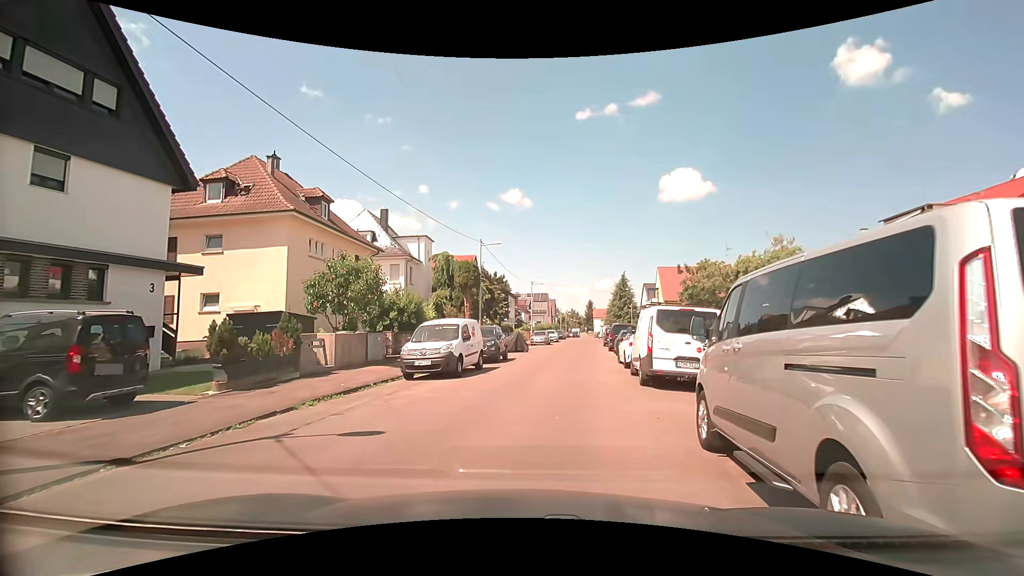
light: Day
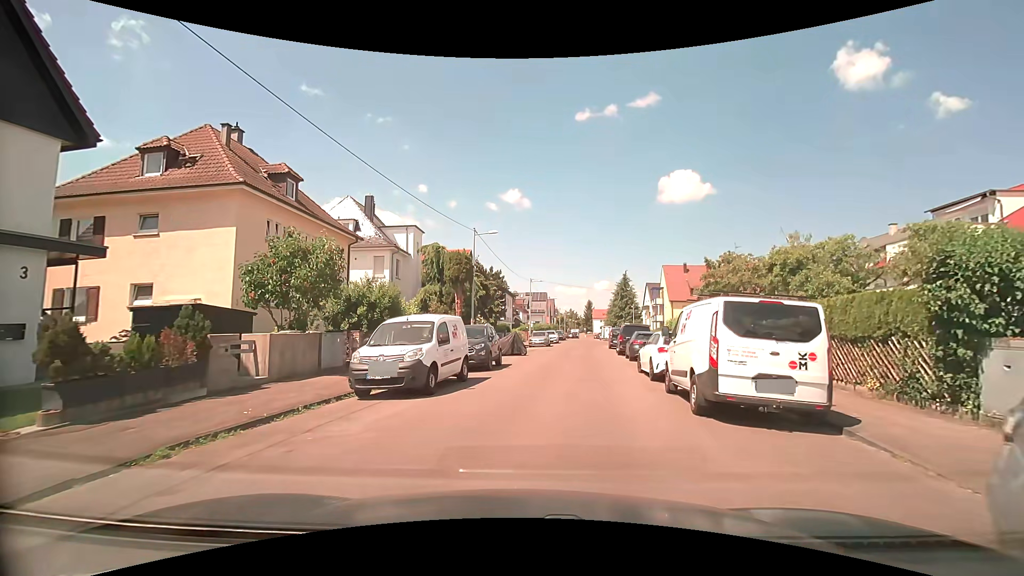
(+0.1, +4.4) m; 0°
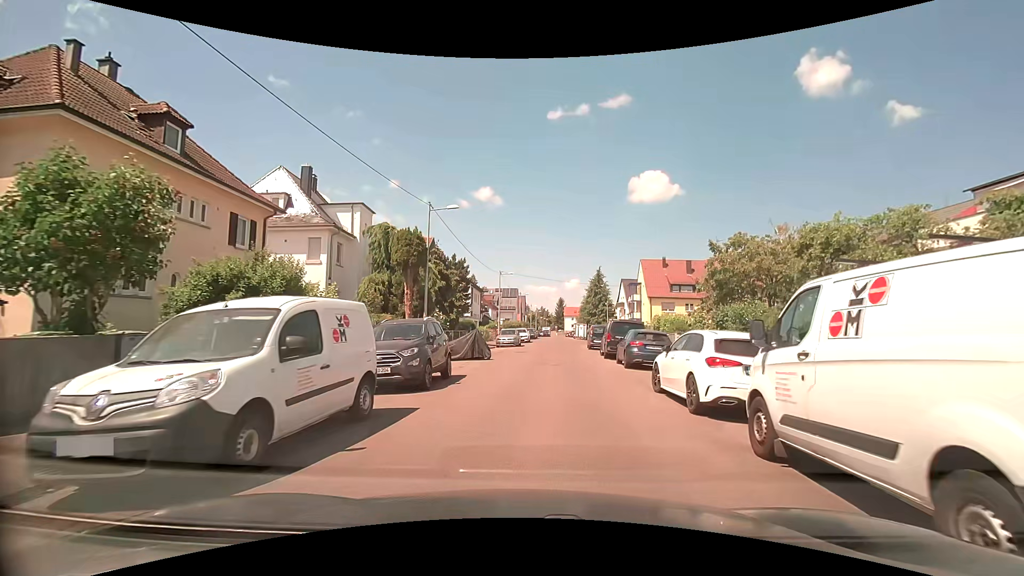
(+0.3, +6.2) m; +4°
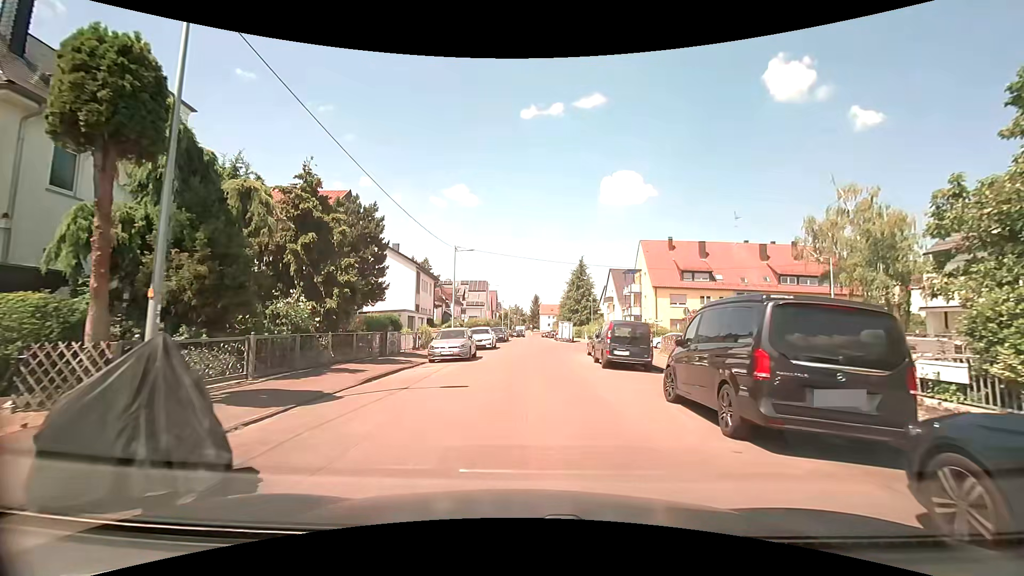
(+0.6, +17.6) m; +2°
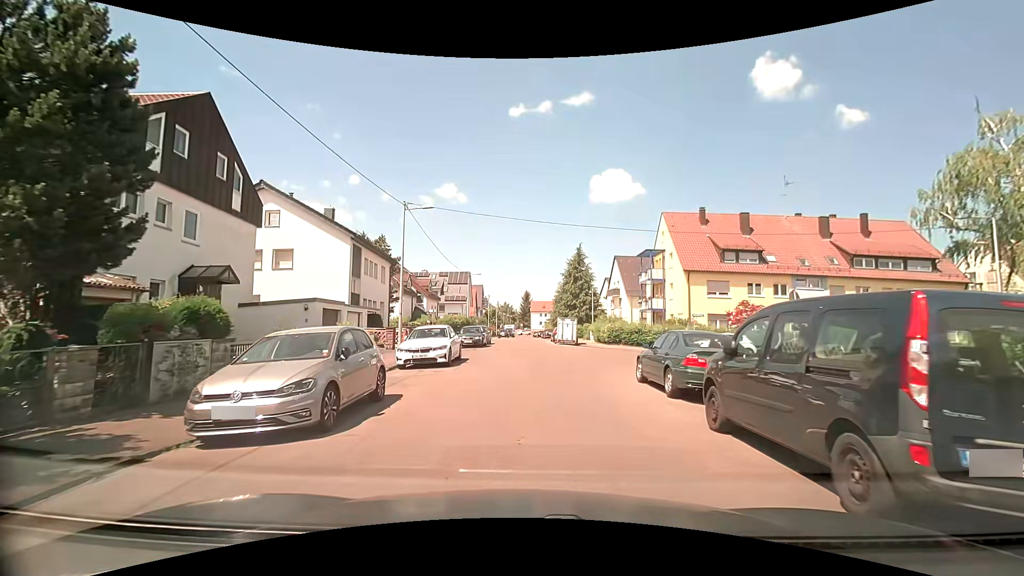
(+0.3, +14.3) m; +1°
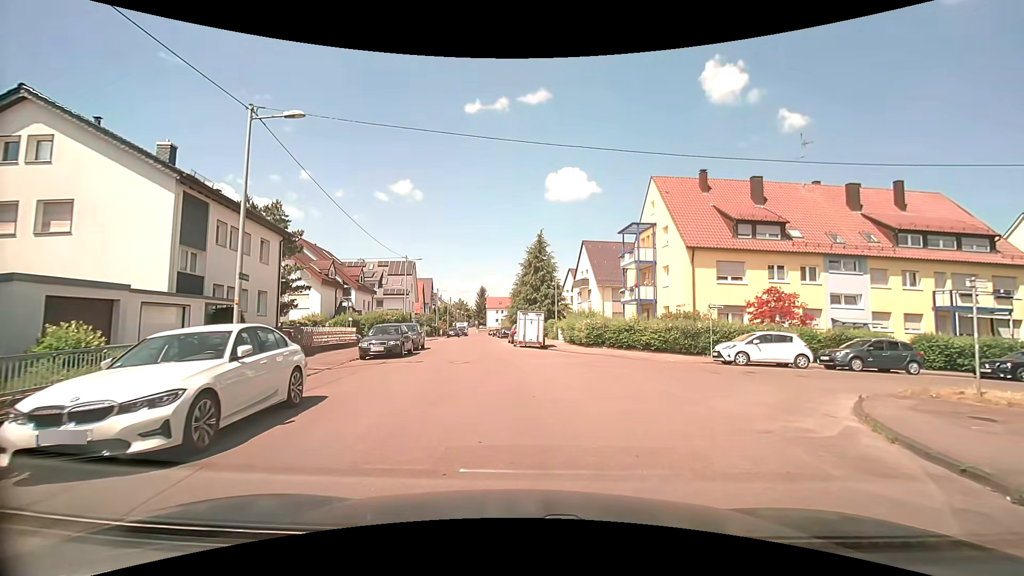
(+0.4, +11.3) m; +6°
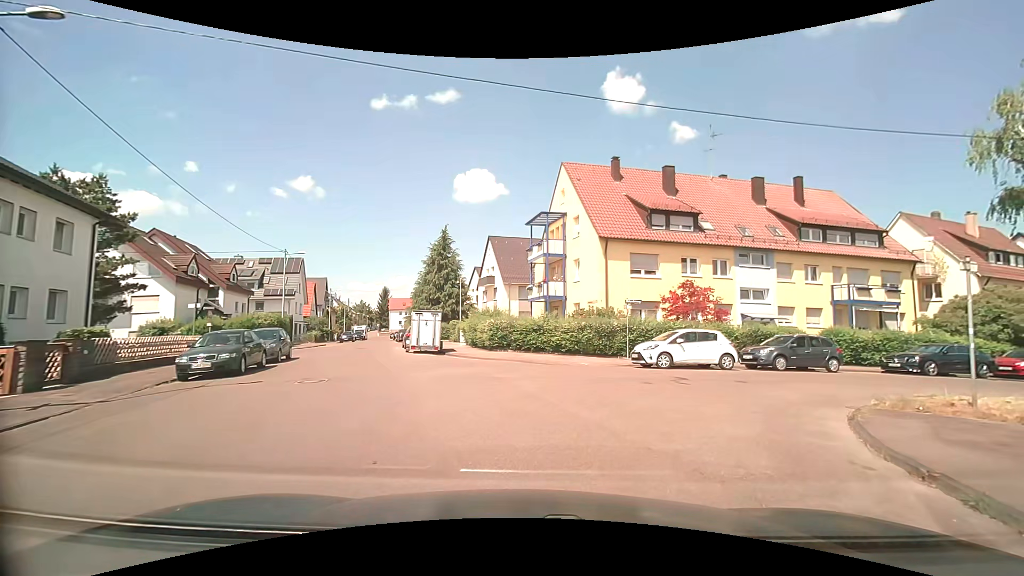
(+0.3, +4.1) m; +10°
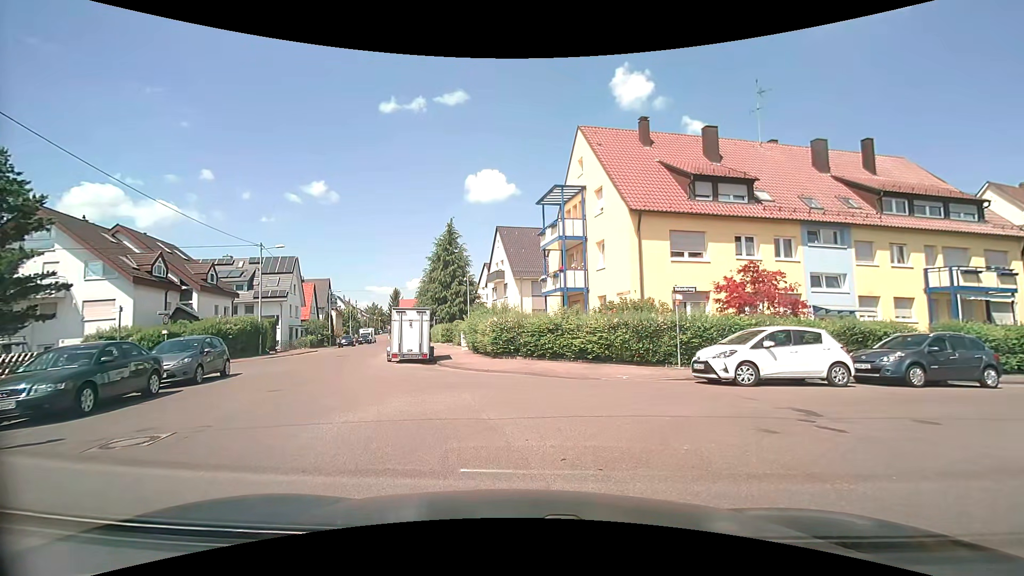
(+0.2, +5.7) m; -2°
(-2, +10) (-6, +19) (-9, +28) (-11, +38) (-14, +48) (-16, +58) (-18, +67) (-21, +77) (-23, +87) (-25, +96) m
